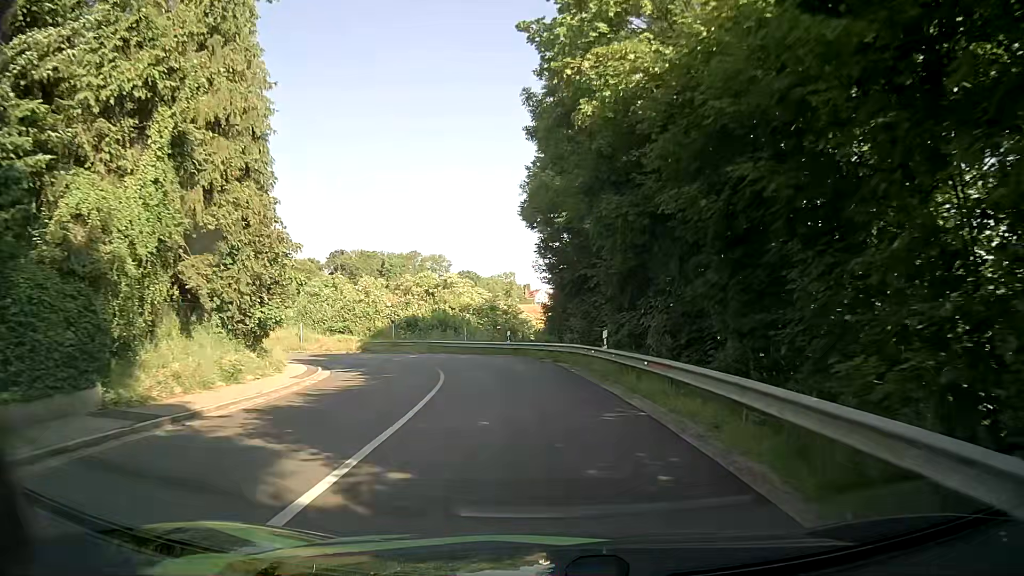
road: tertiary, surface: asphalt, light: Day
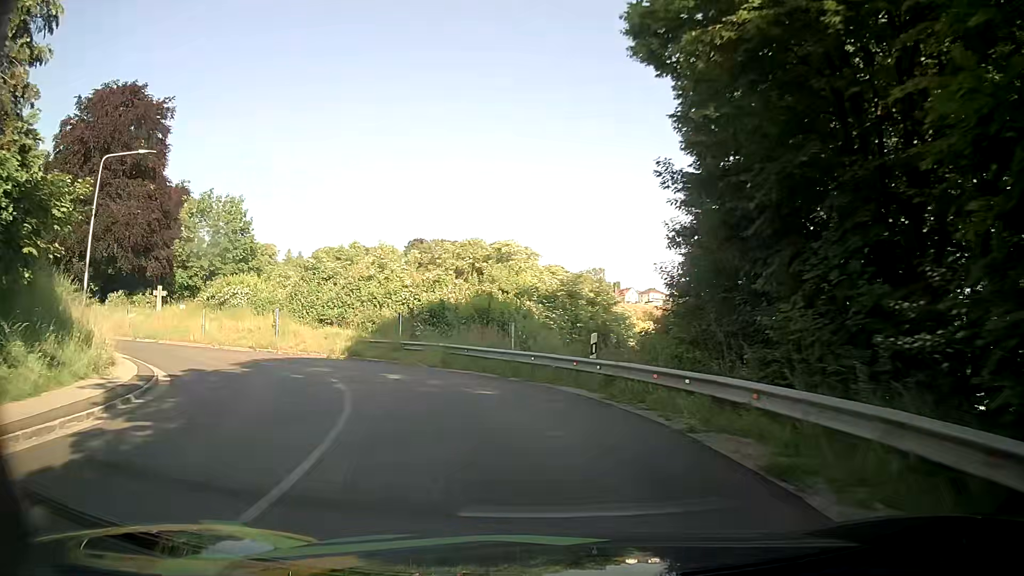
(-0.8, +18.5) m; -8°
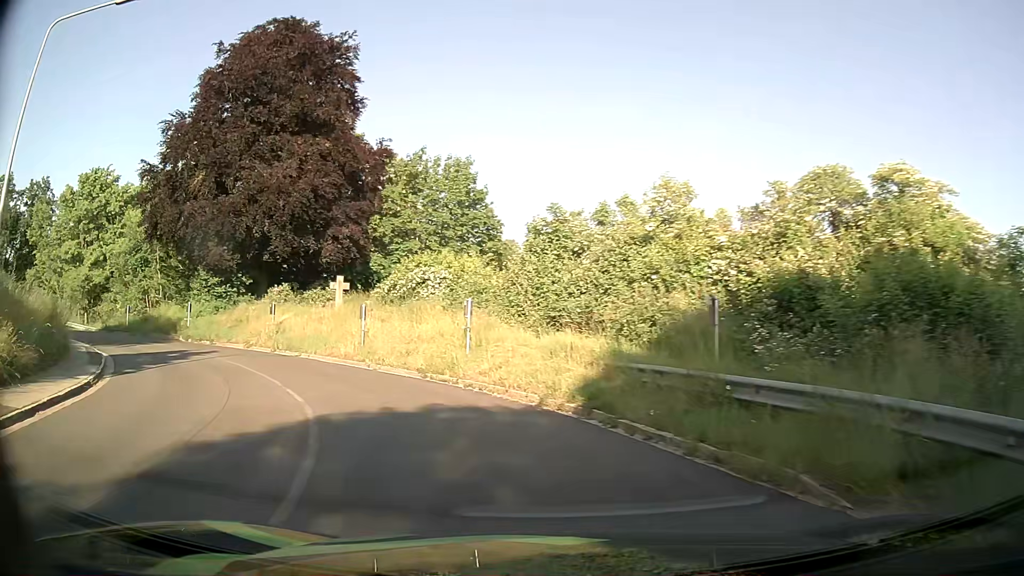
(-2.7, +16.5) m; -24°
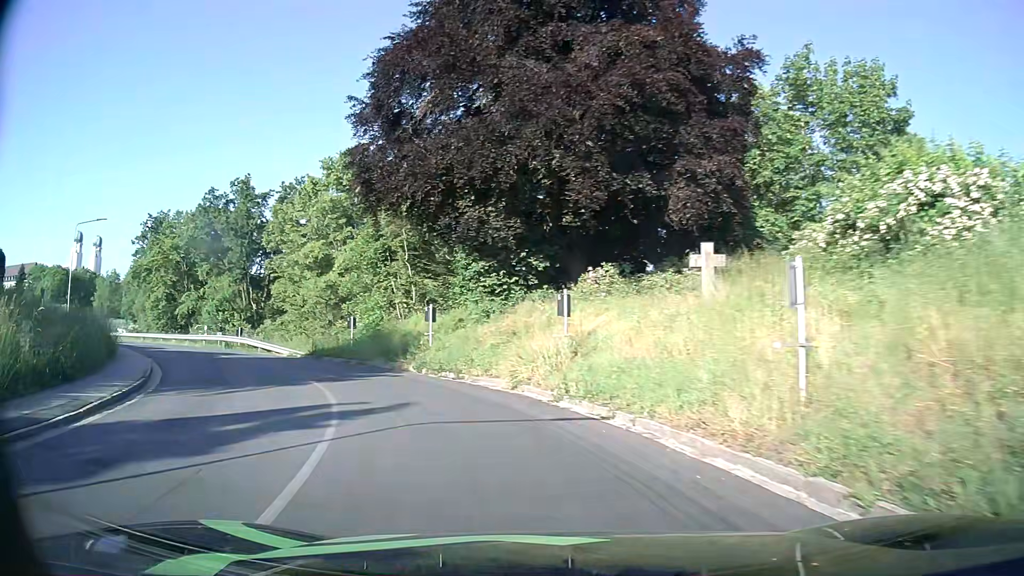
(-4.5, +16.7) m; -31°
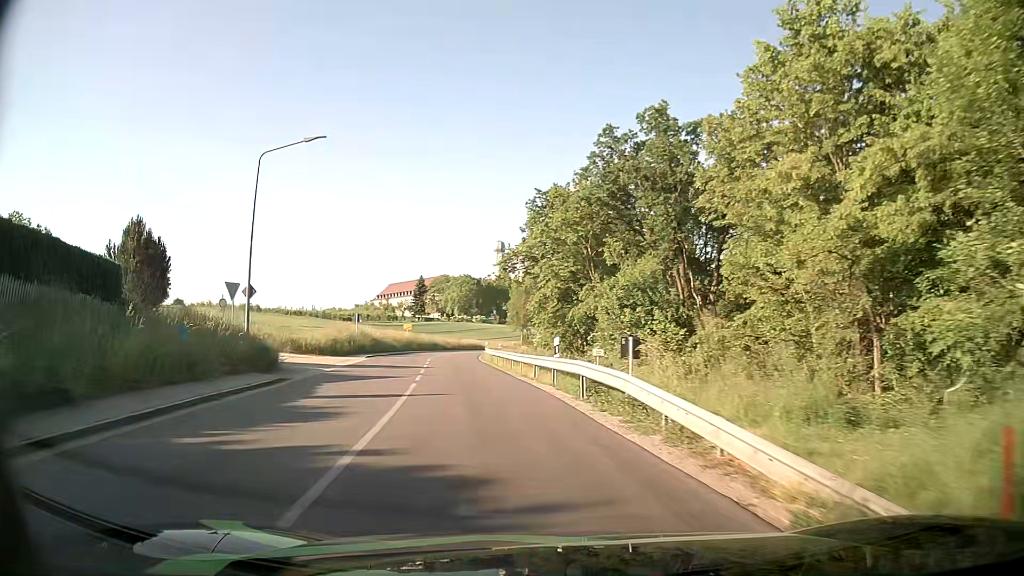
(-9.3, +24.5) m; -39°
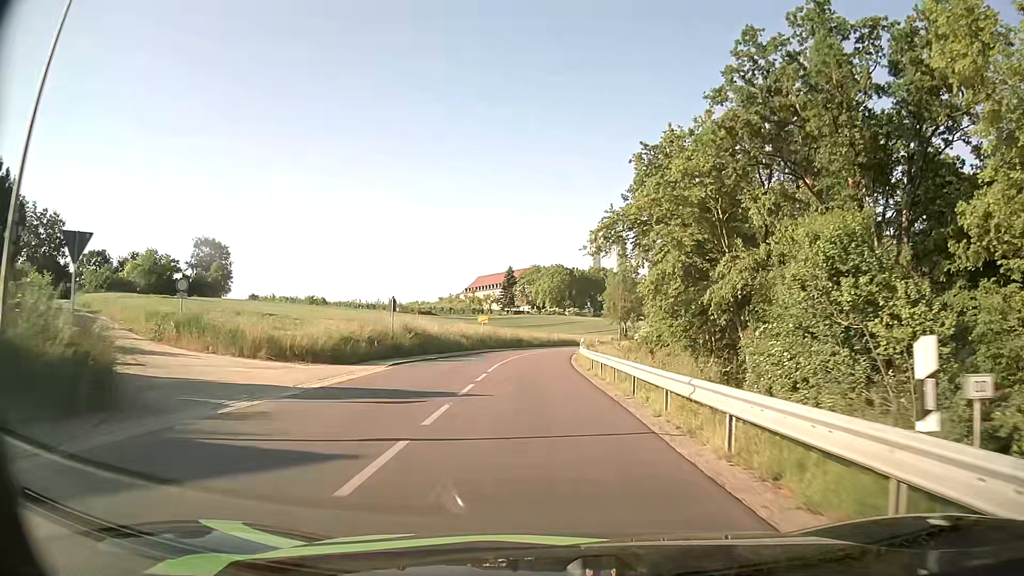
(-1.3, +15.2) m; -8°
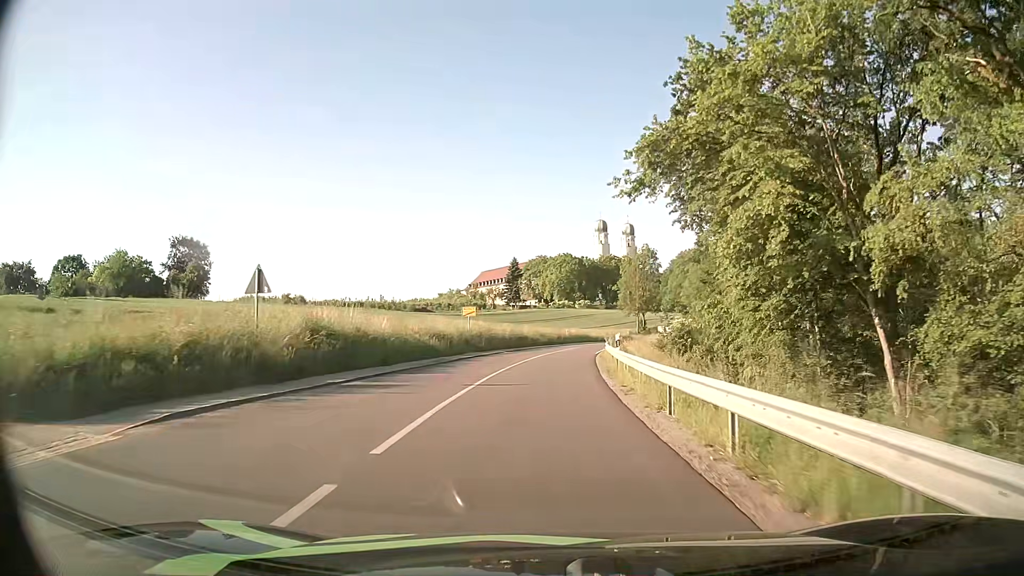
(-0.2, +16.6) m; -1°
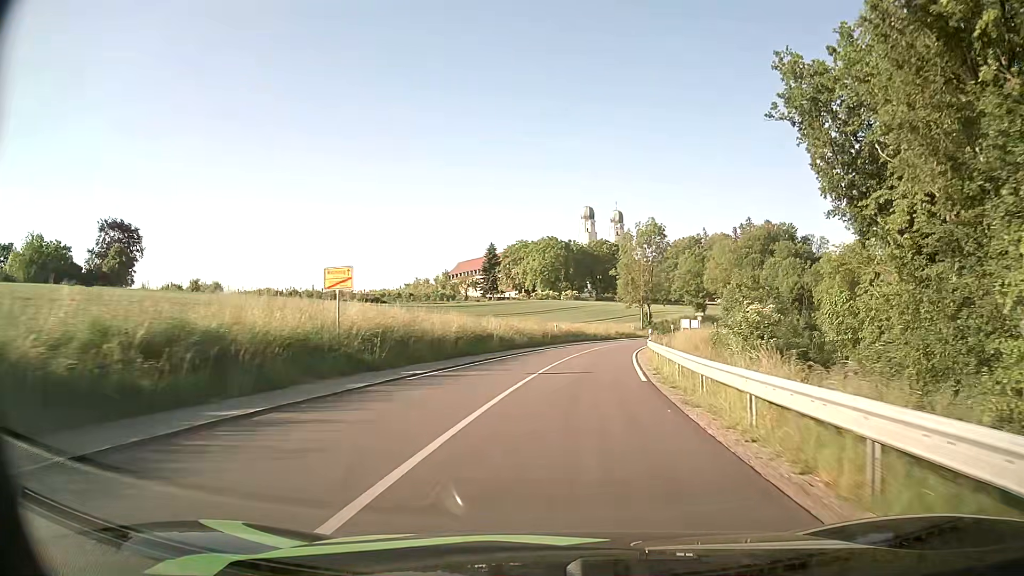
(-0.1, +26.9) m; +1°
(0, +10) (+1, +20) (+2, +30) (+3, +40) (+5, +50) (+7, +59) (+10, +69) (+14, +78) (+18, +87) (+23, +96) m
